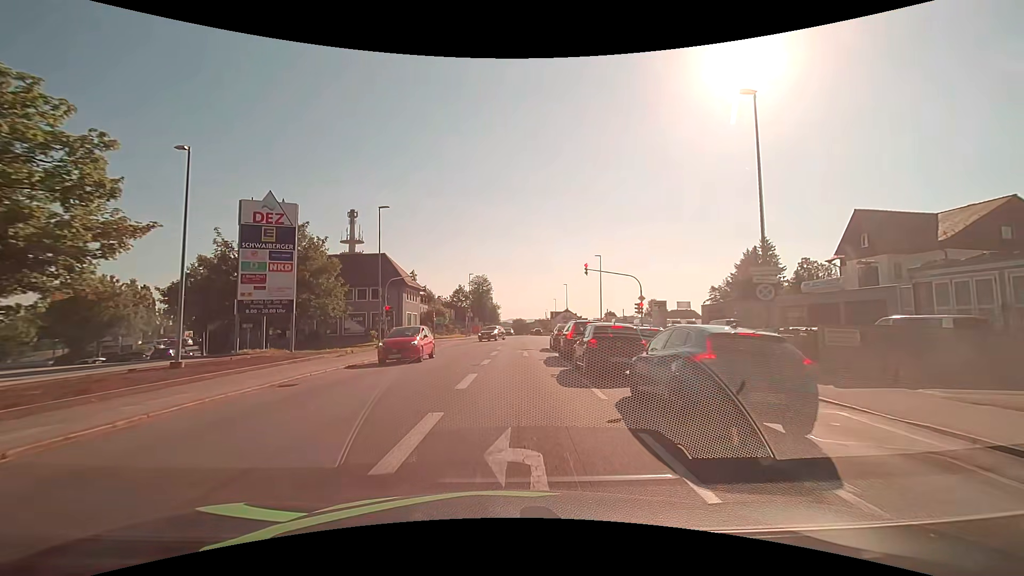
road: tertiary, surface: asphalt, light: Day
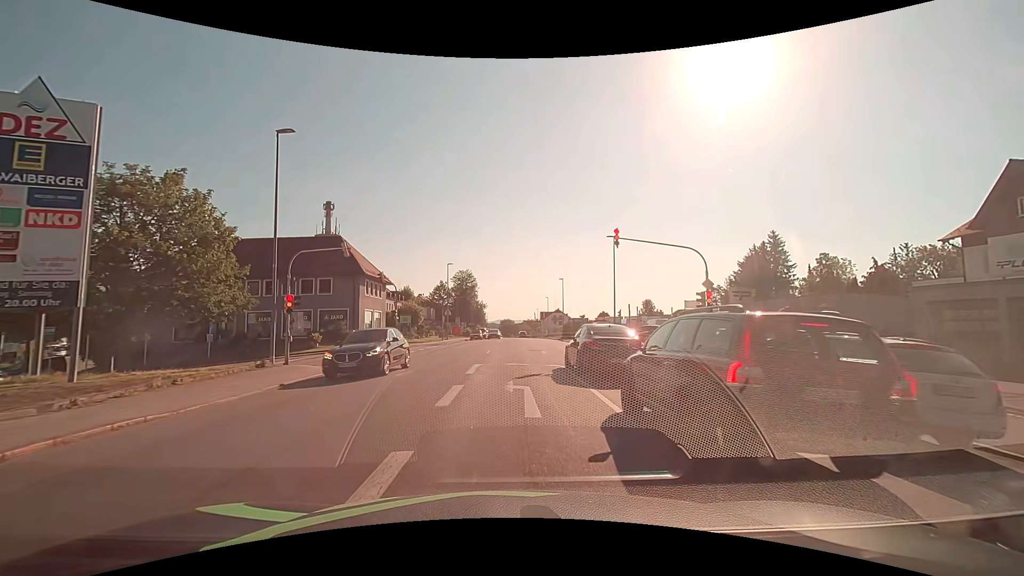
(+0.2, +14.0) m; +2°
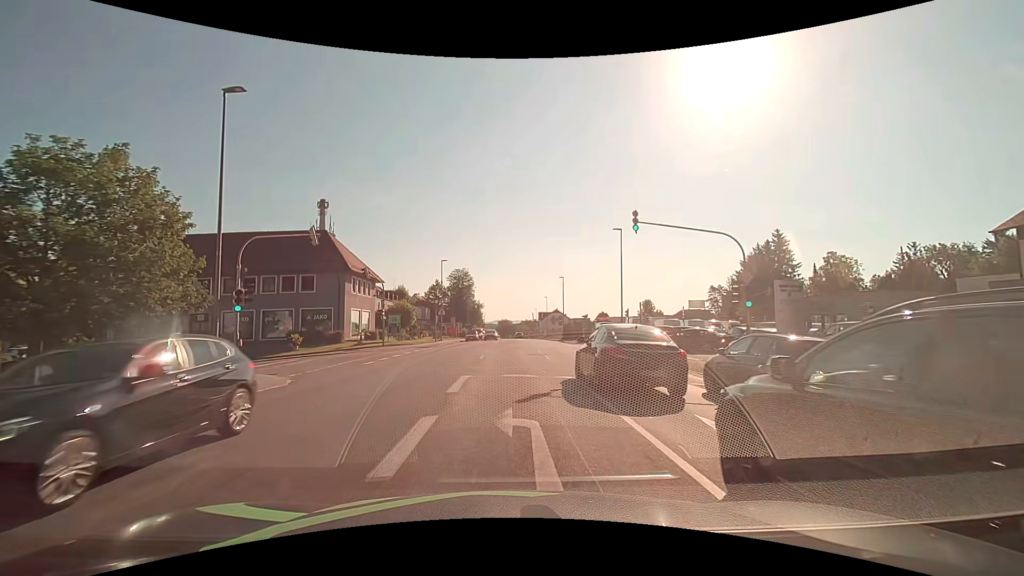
(0.0, +3.9) m; 0°
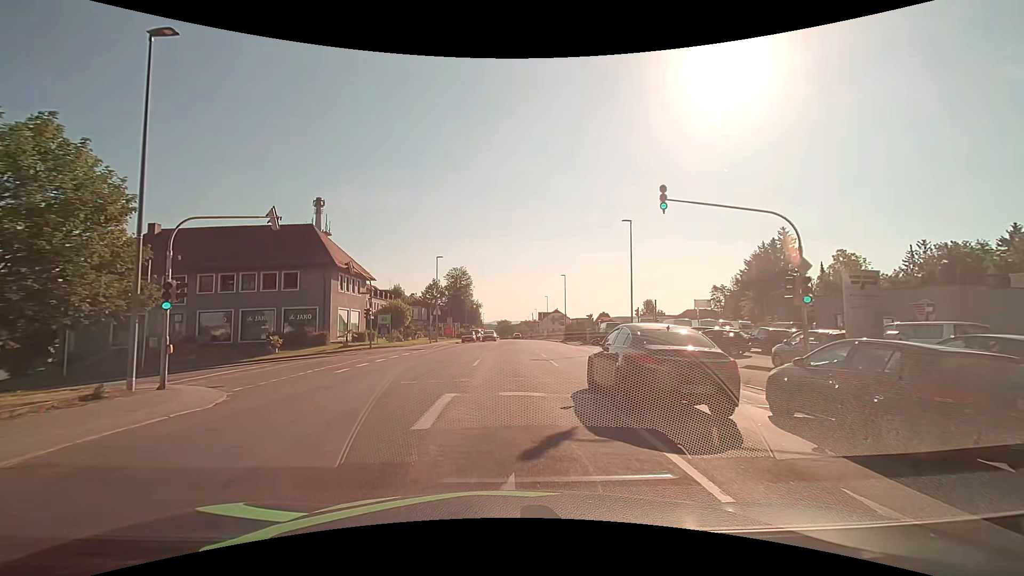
(0.0, +3.6) m; 0°
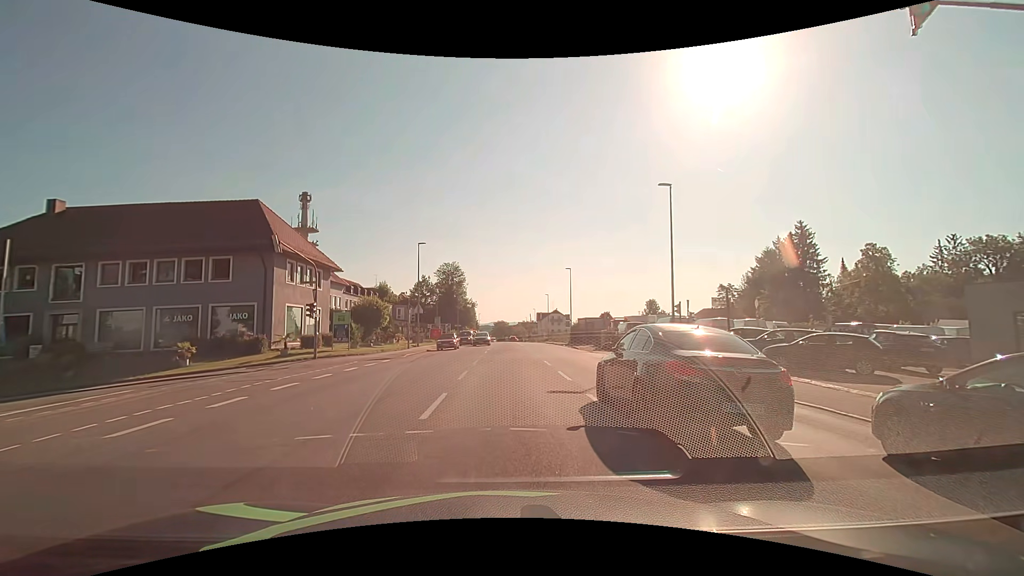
(+0.1, +10.4) m; 0°
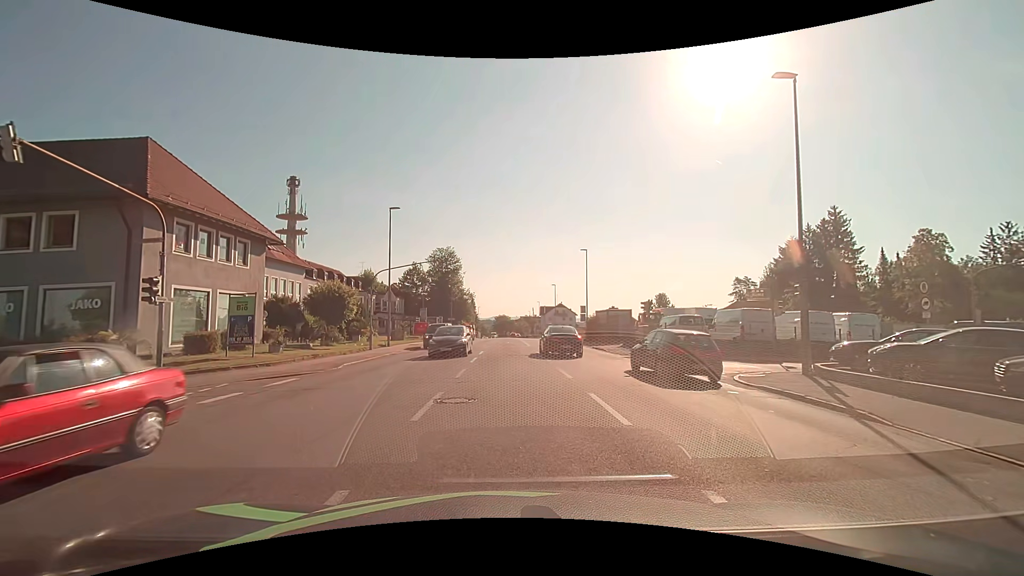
(+0.1, +12.2) m; -1°
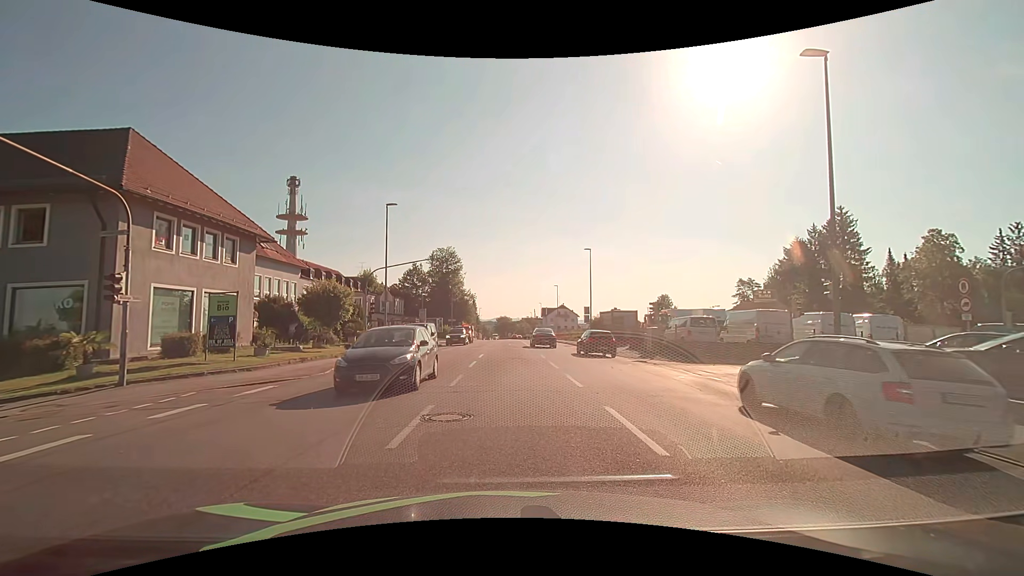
(0.0, +1.4) m; +1°
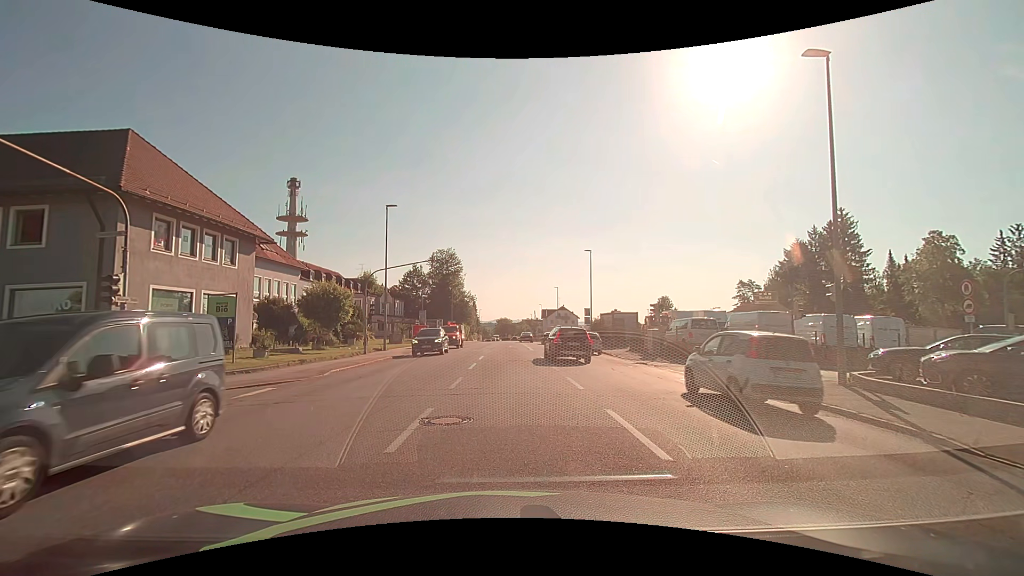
(0.0, +0.2) m; 0°
